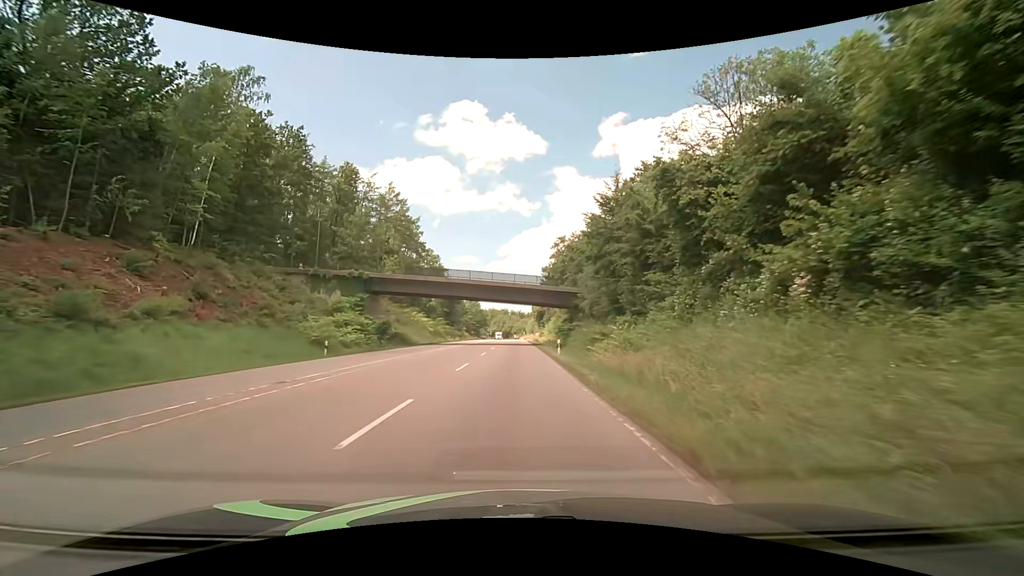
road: secondary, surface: asphalt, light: Day
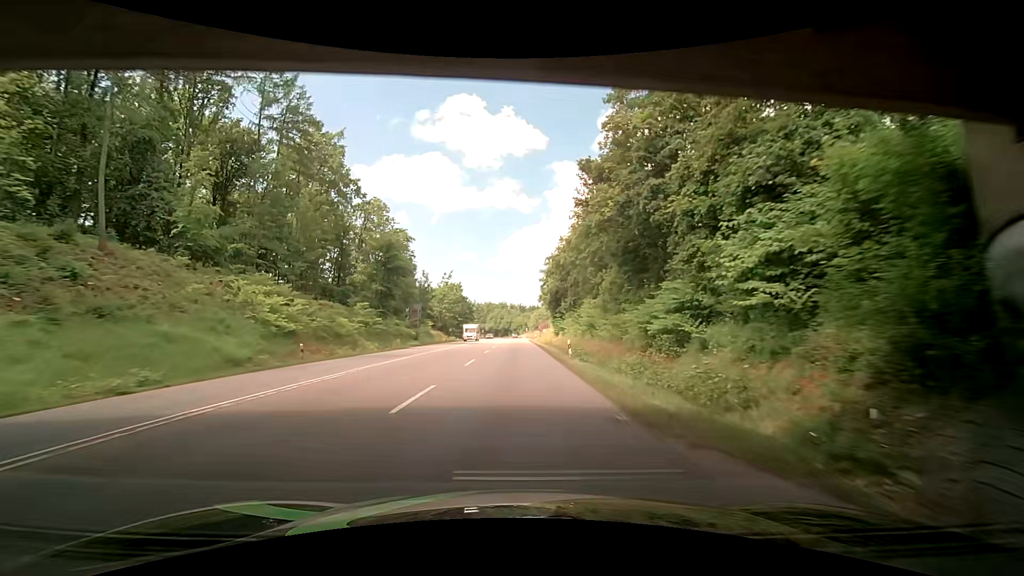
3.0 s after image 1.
(+0.2, +55.9) m; 0°
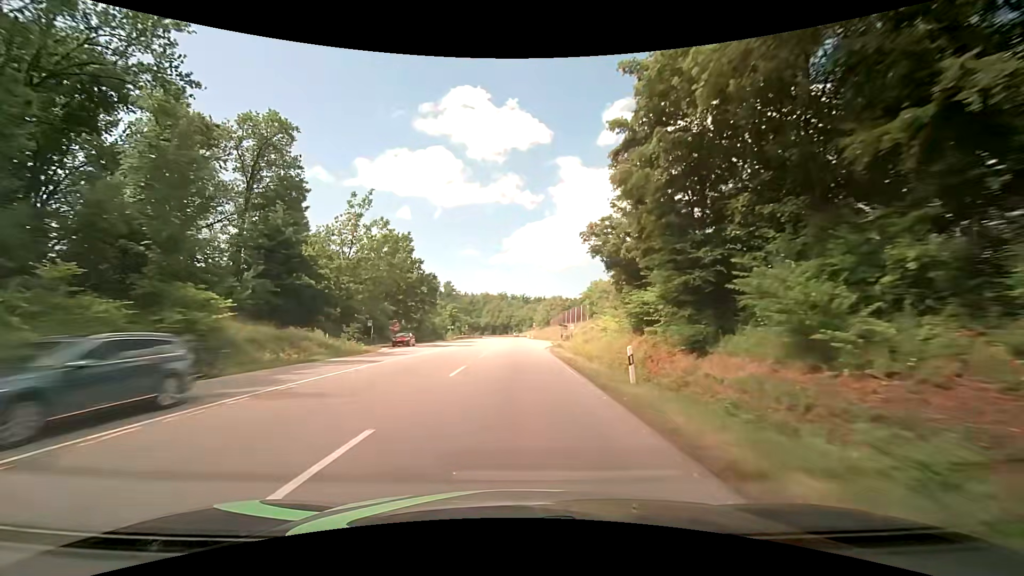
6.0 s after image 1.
(-0.2, +63.3) m; 0°
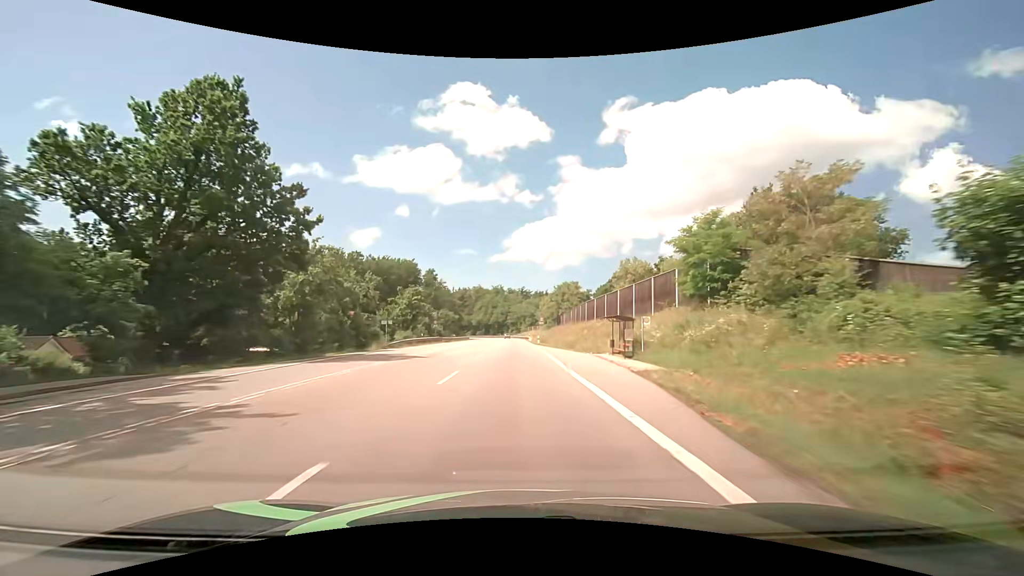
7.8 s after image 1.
(+0.1, +41.3) m; 0°
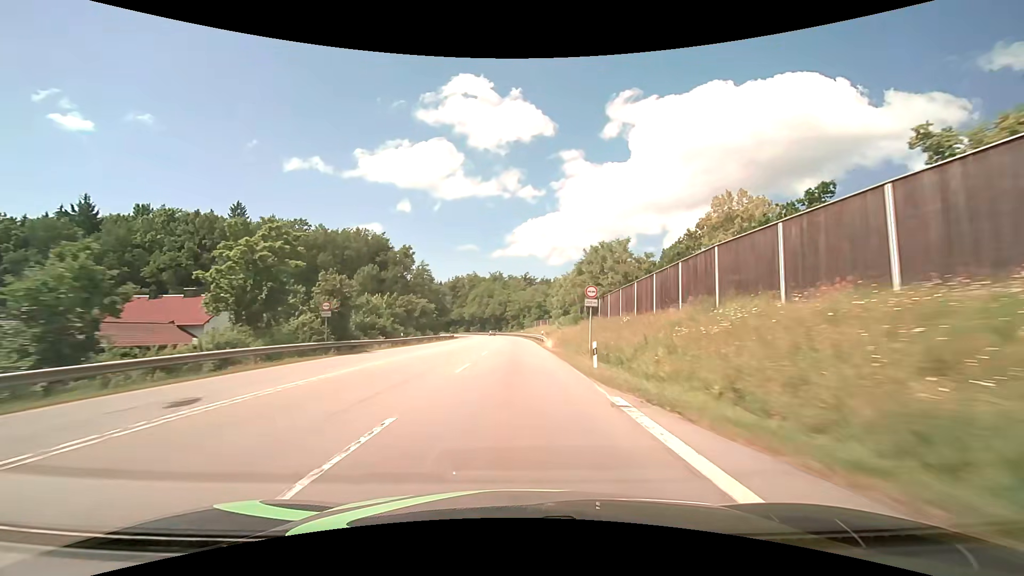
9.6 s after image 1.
(-0.1, +43.6) m; 0°
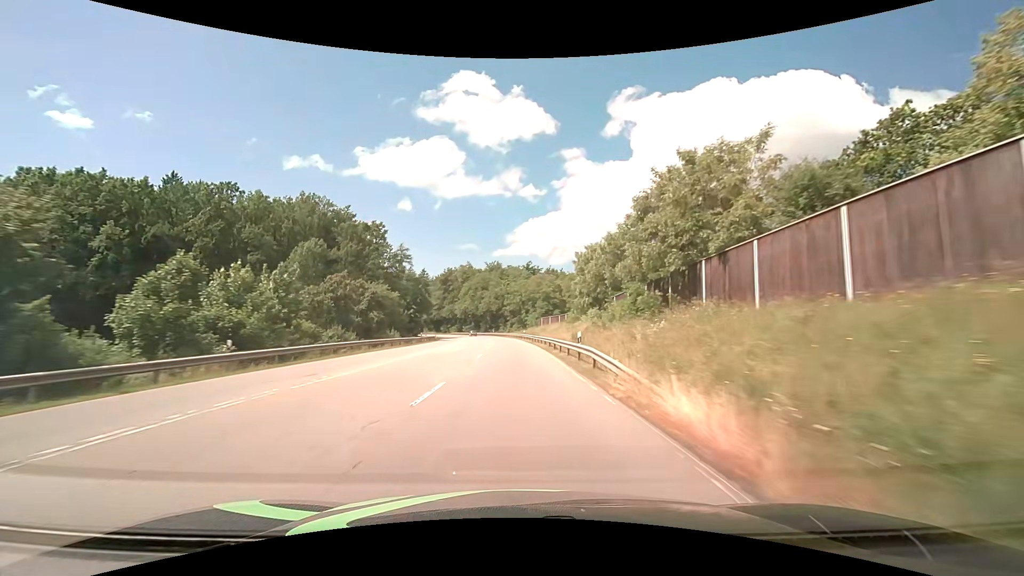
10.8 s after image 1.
(0.0, +30.1) m; 0°
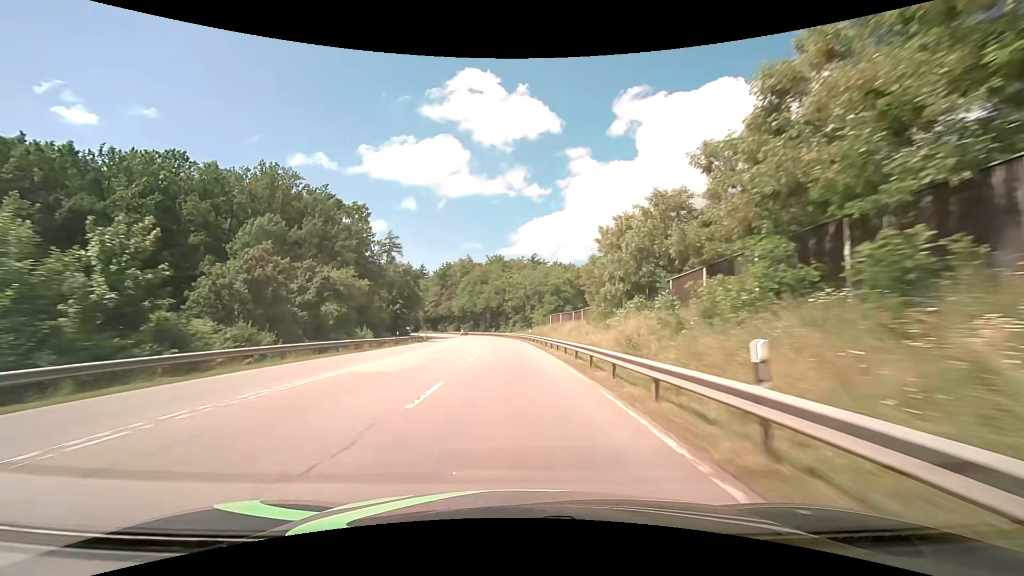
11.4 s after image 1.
(-0.1, +15.3) m; 0°
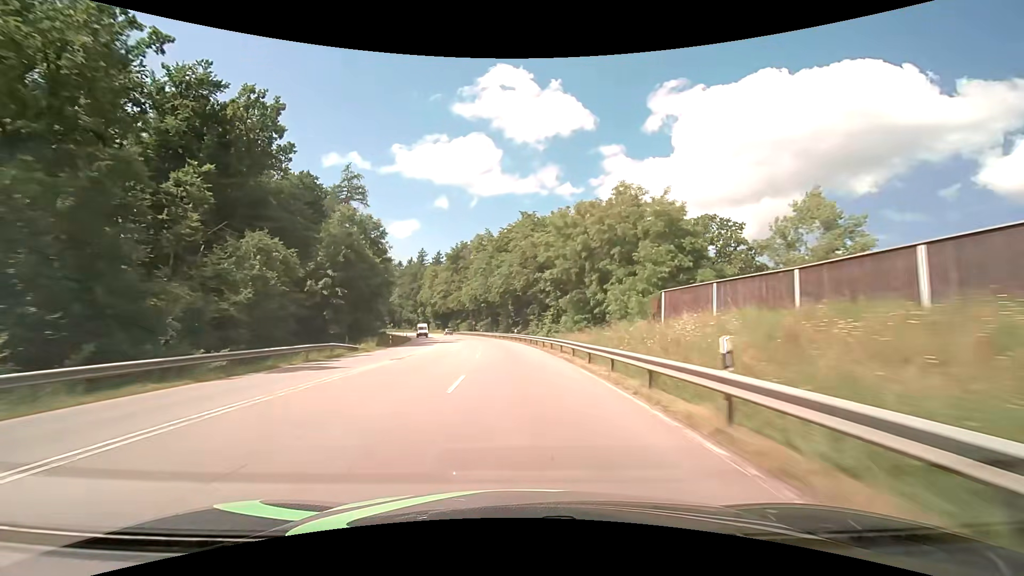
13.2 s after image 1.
(-1.2, +46.3) m; -4°
(0, +10) (0, +20) (-1, +30) (-1, +40) (-2, +50) (-4, +60) (-5, +70) (-7, +80) (-9, +89) (-11, +99) m
